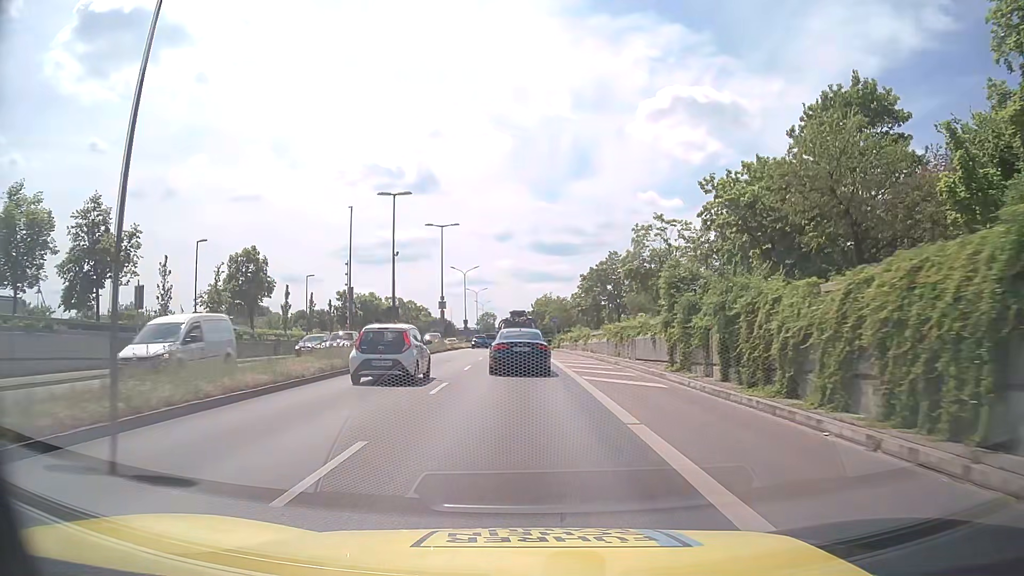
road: trunk_link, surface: asphalt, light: Day
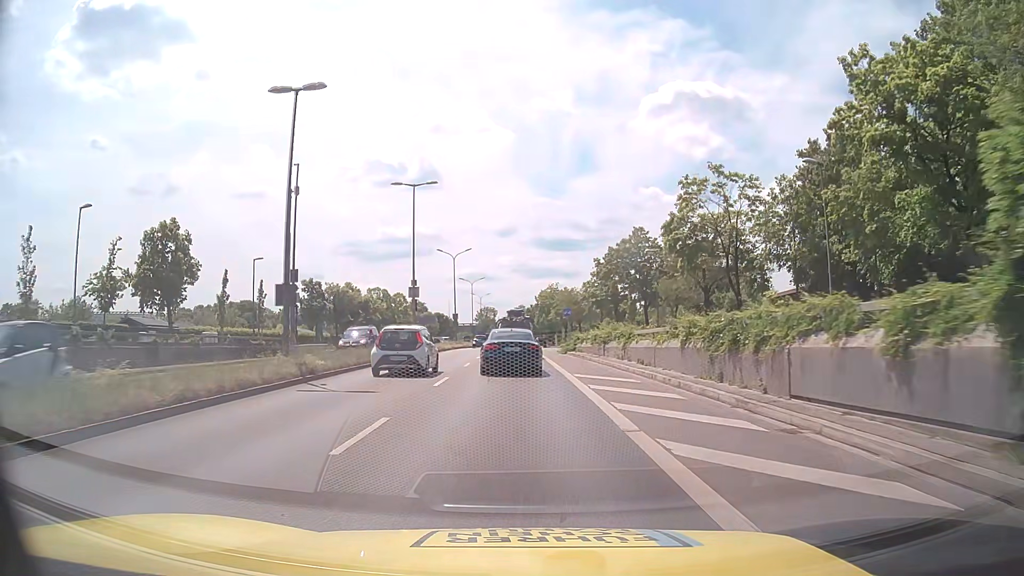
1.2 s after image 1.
(0.0, +15.8) m; 0°
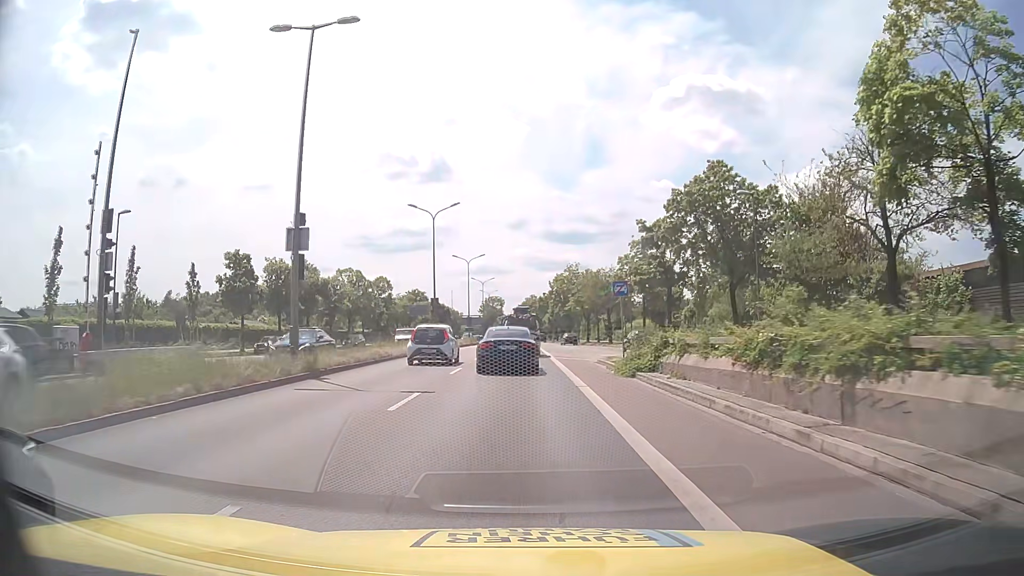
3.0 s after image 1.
(-0.2, +23.4) m; -1°
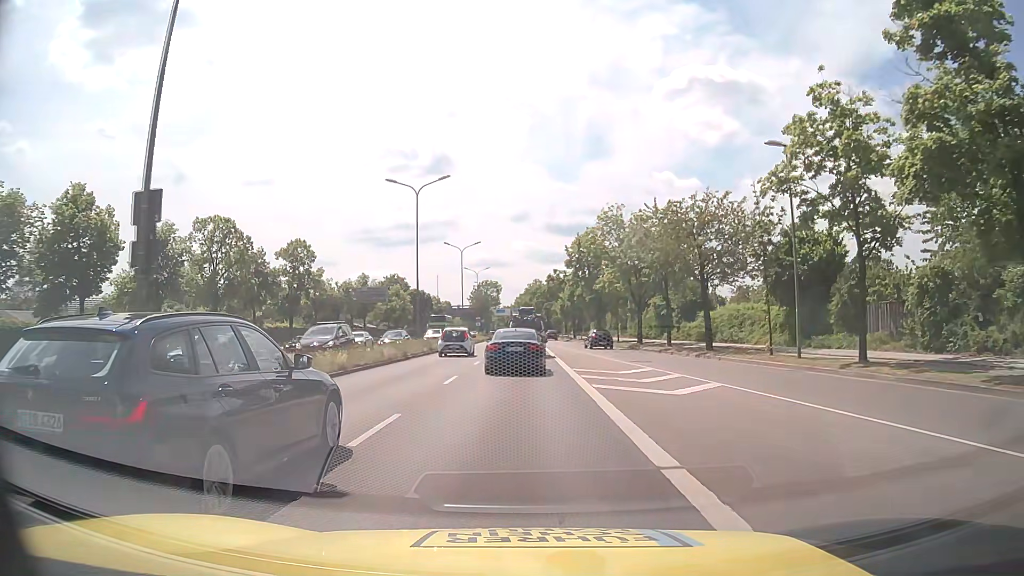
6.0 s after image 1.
(-0.3, +39.2) m; 0°
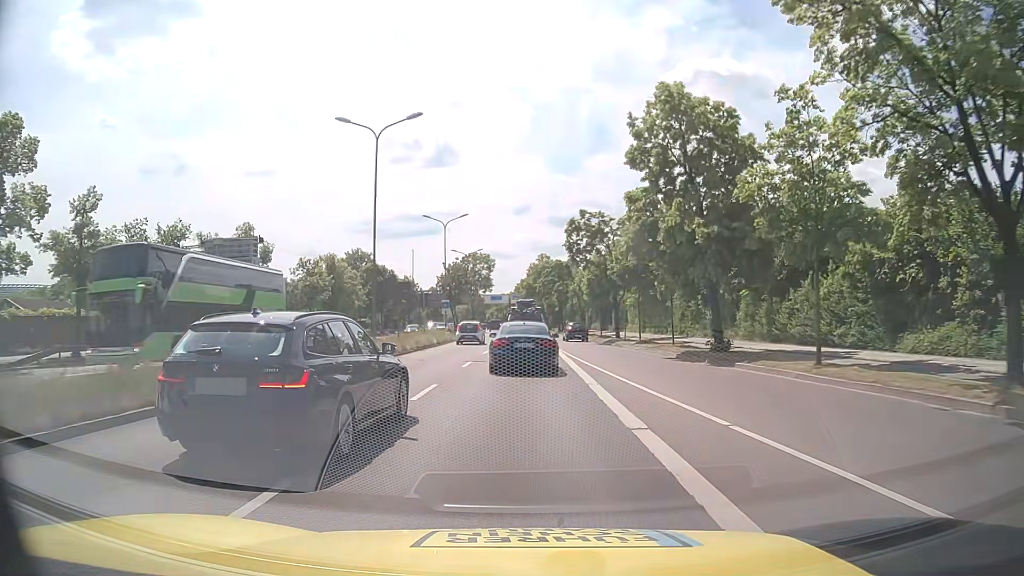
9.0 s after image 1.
(-0.1, +41.1) m; 0°
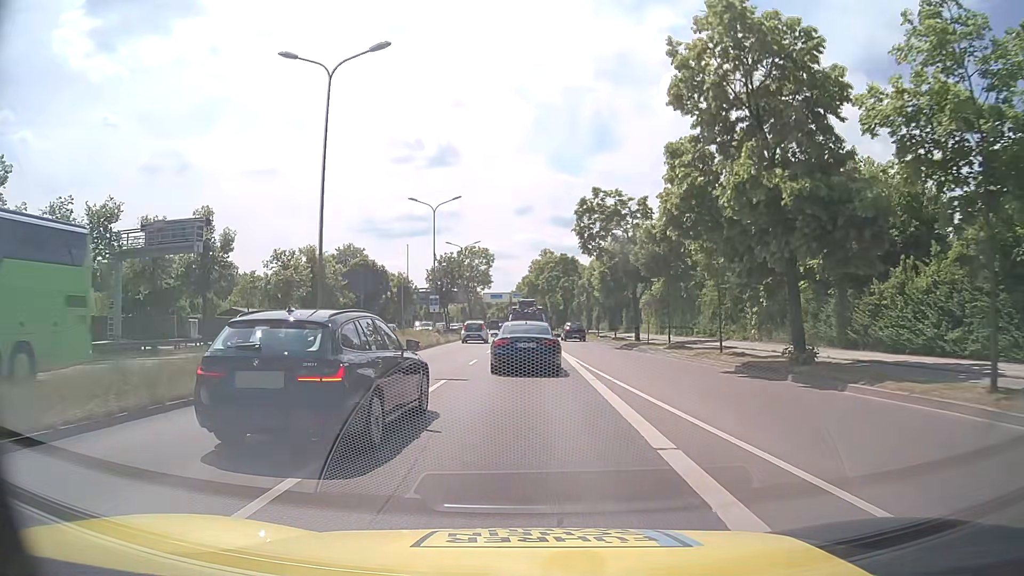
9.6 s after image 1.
(-0.1, +7.9) m; 0°
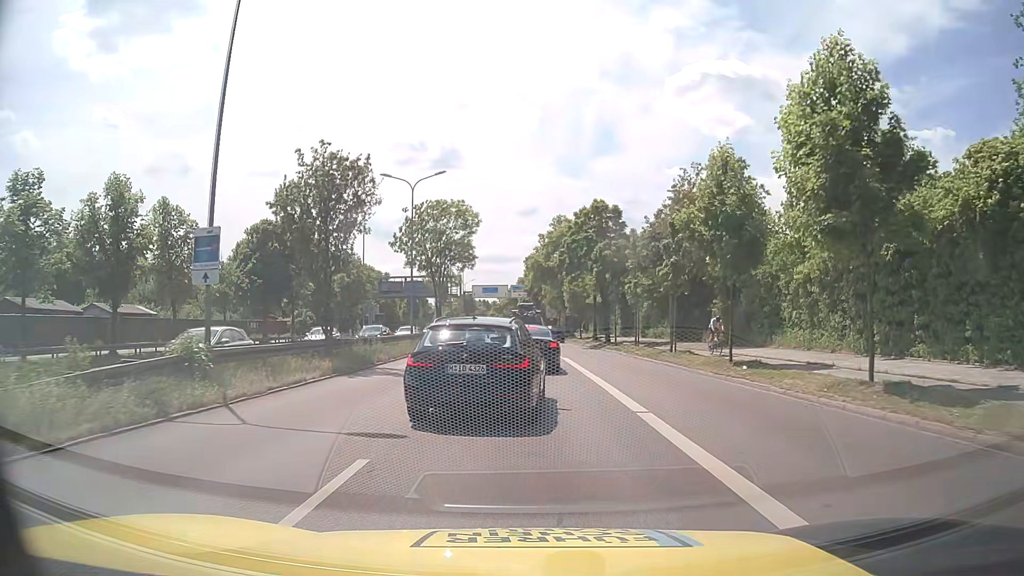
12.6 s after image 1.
(-0.2, +35.9) m; 0°
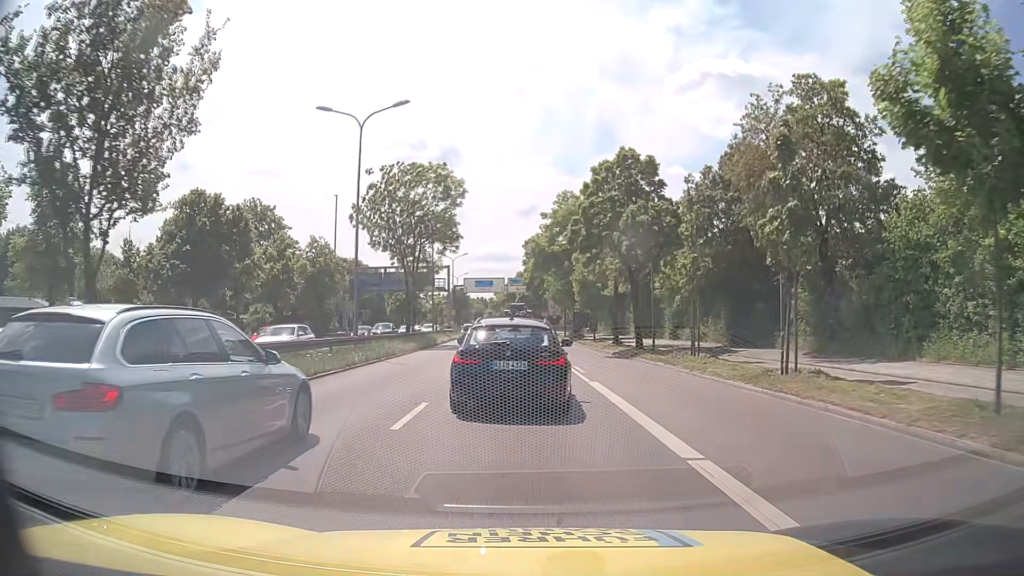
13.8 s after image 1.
(0.0, +12.9) m; 0°
(0, +10) (0, +20) (0, +30) (-1, +40) (-1, +50) (-1, +60) (-2, +70) (-2, +80) (-3, +90) (-4, +100) m
